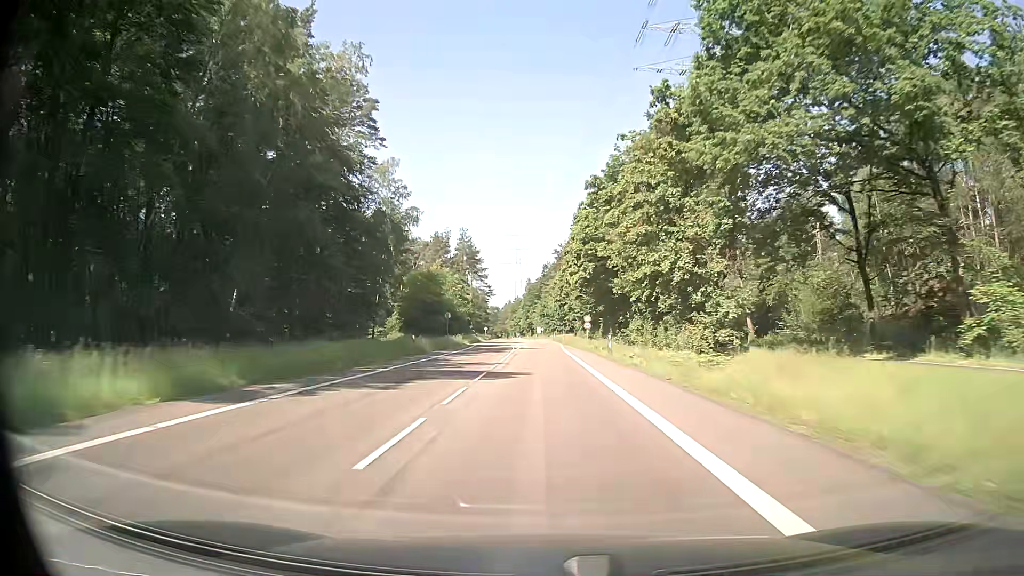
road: secondary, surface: asphalt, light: Day
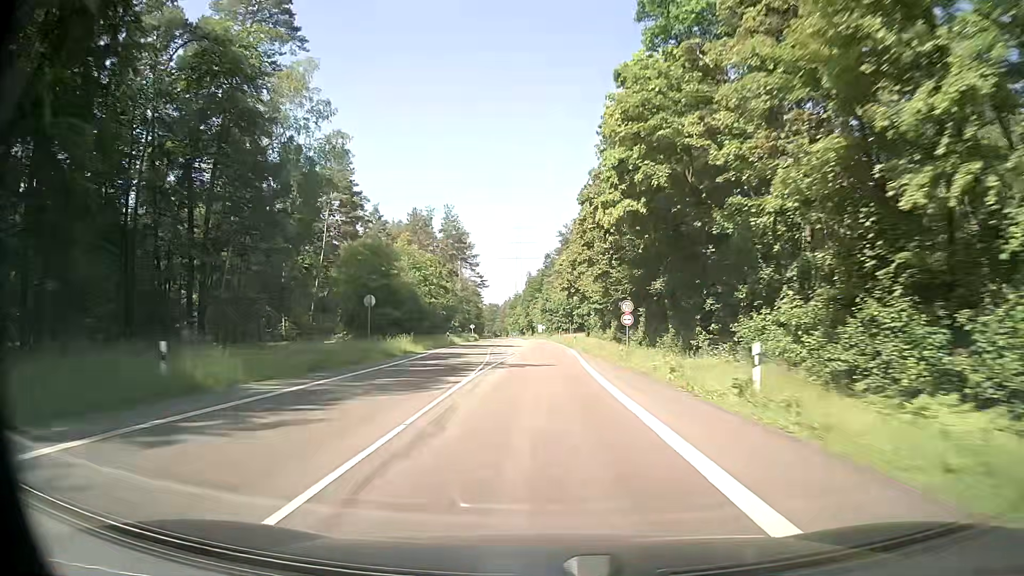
(+0.1, +28.0) m; 0°
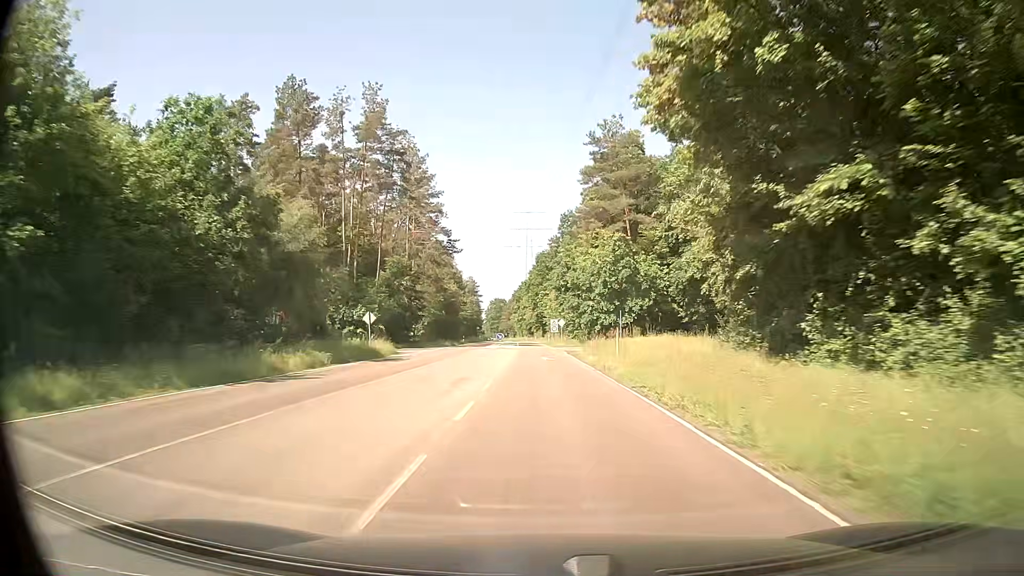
(-0.5, +67.8) m; -2°
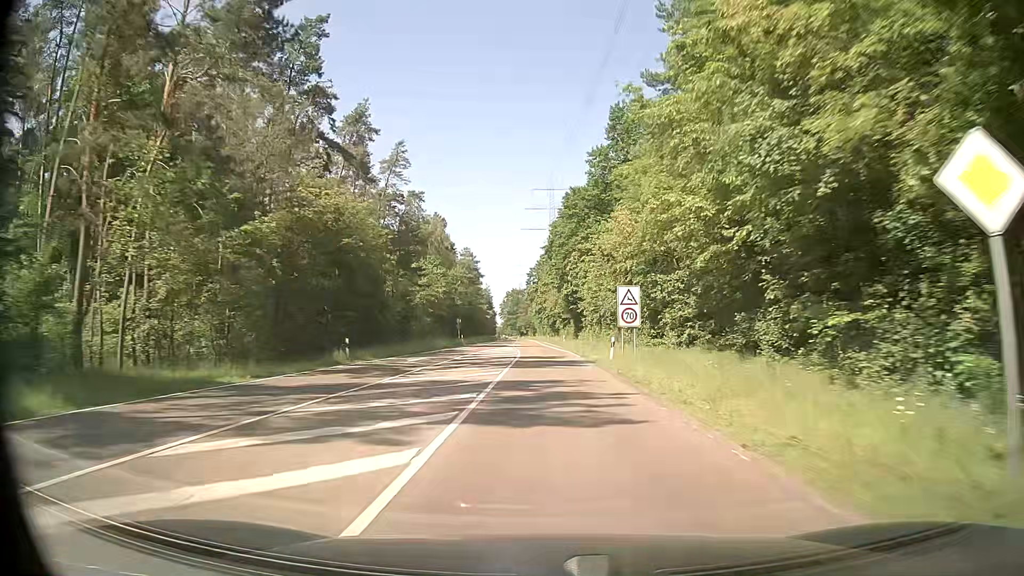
(-0.8, +64.7) m; -1°
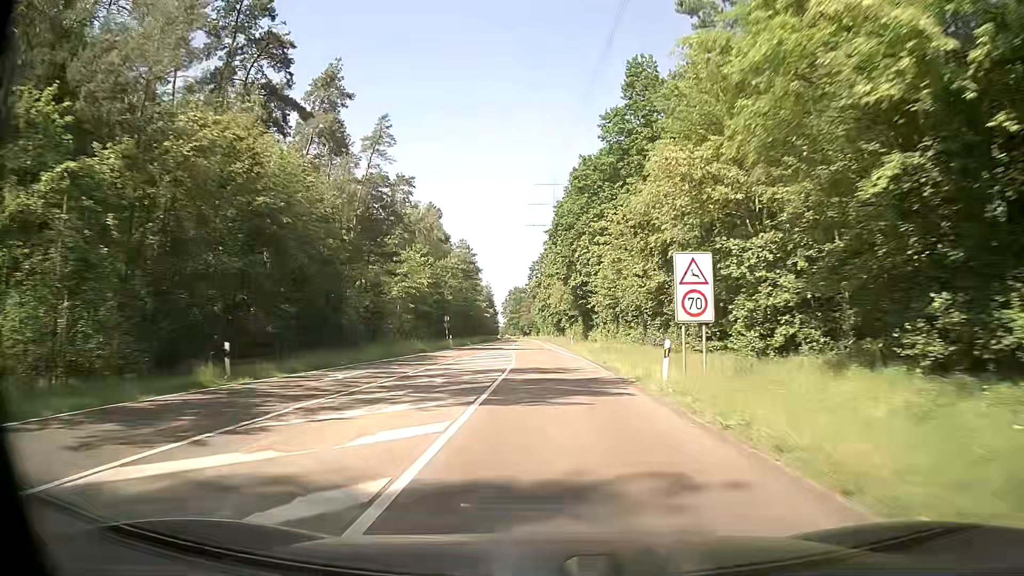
(-0.1, +12.6) m; 0°
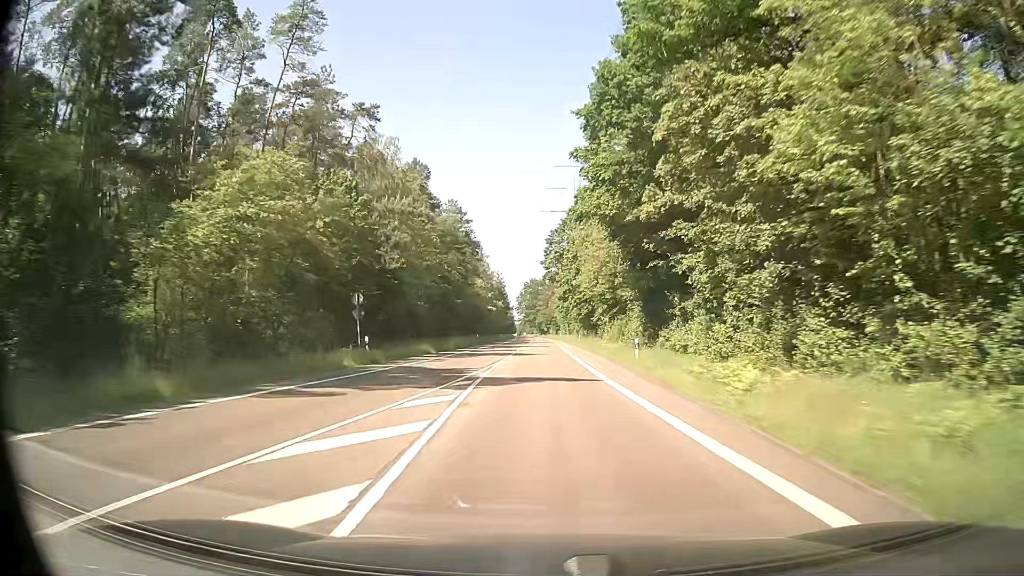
(-0.5, +37.2) m; -2°
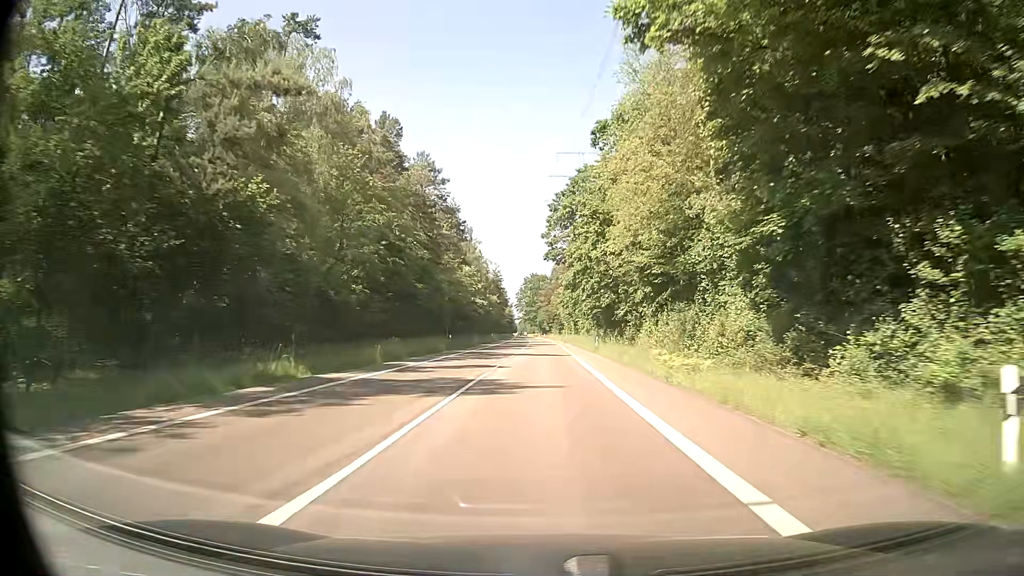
(0.0, +24.3) m; 0°
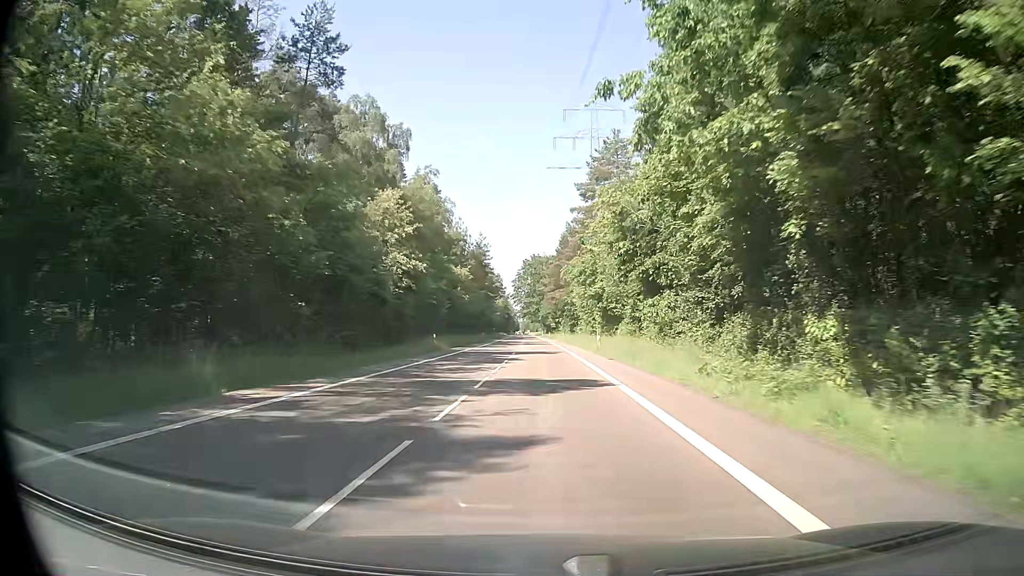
(0.0, +59.3) m; 0°
(0, +10) (0, +20) (0, +30) (0, +40) (-1, +50) (-1, +60) (-1, +70) (-1, +80) (-1, +90) (-2, +100) m
